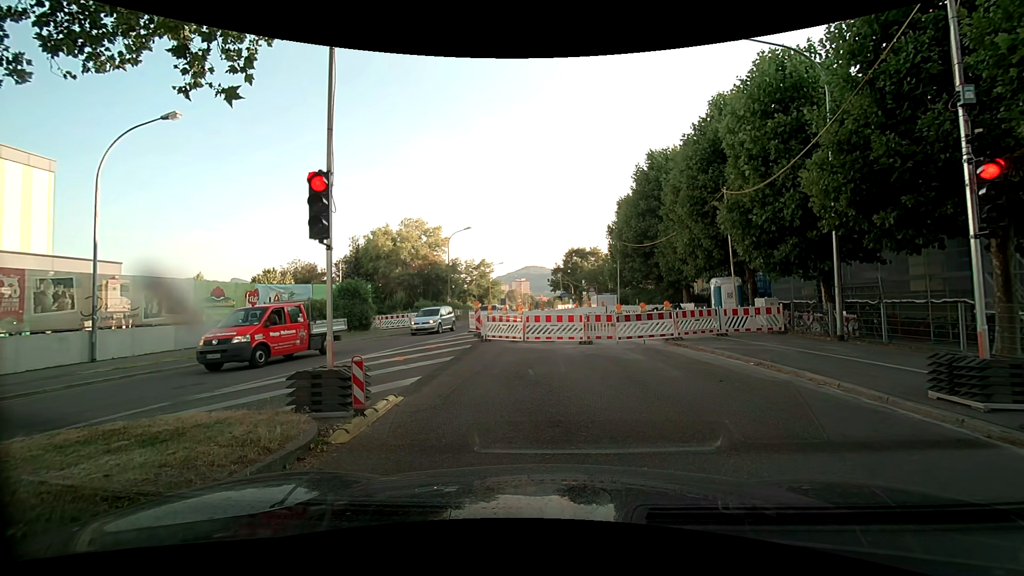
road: secondary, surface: asphalt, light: Day
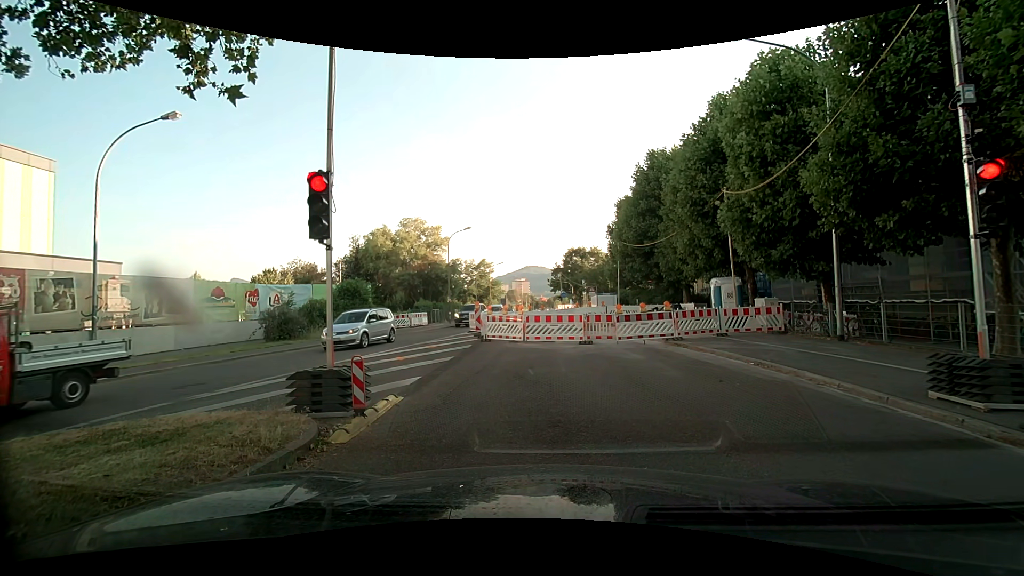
(0.0, 0.0) m; 0°
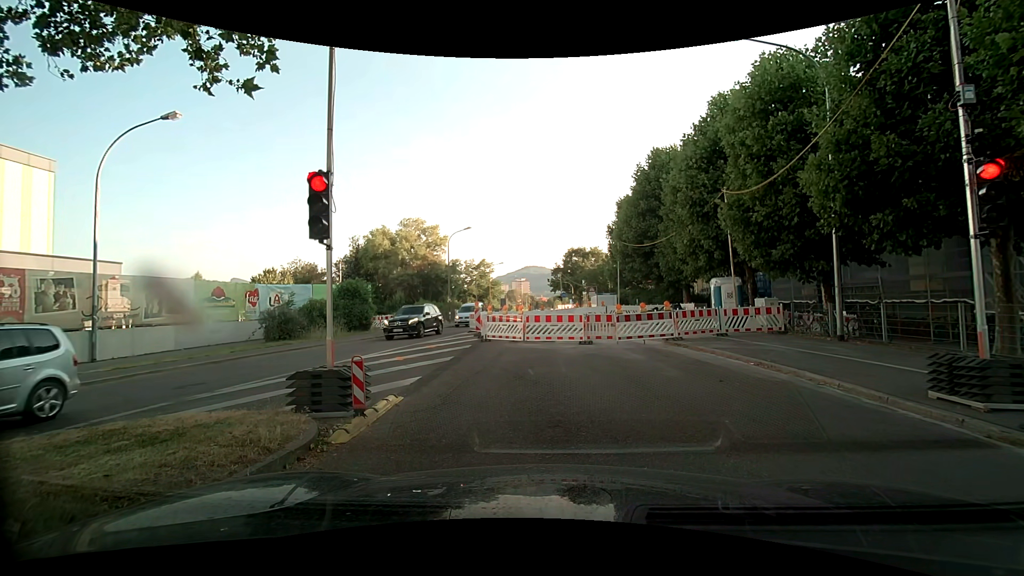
(0.0, 0.0) m; 0°
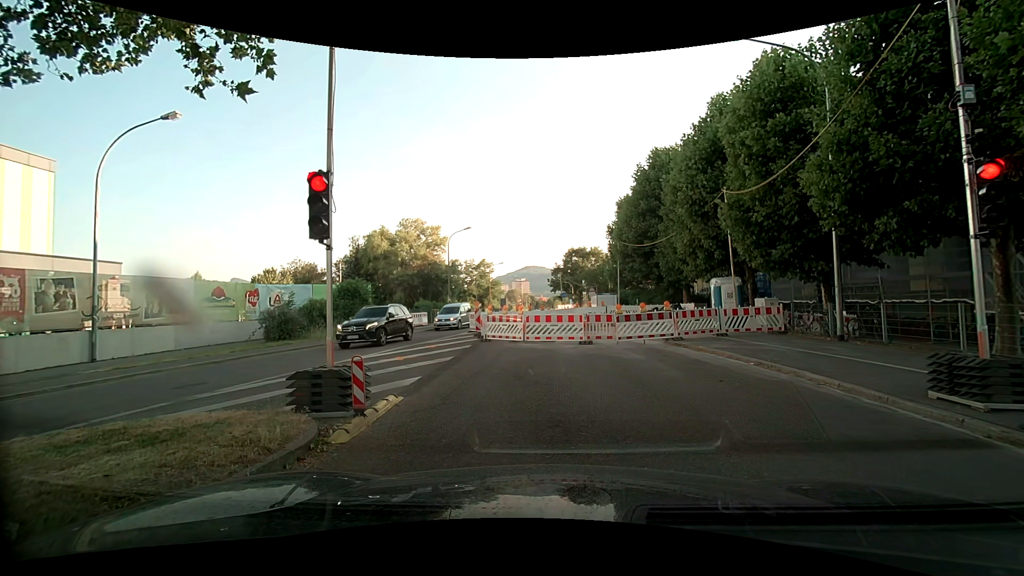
(0.0, 0.0) m; 0°
